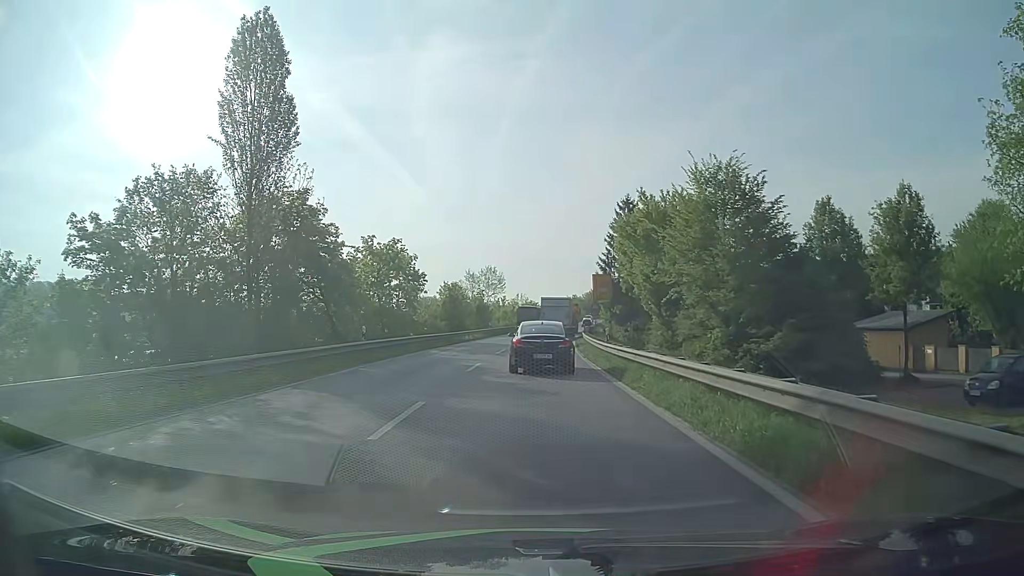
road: primary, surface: asphalt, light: Day
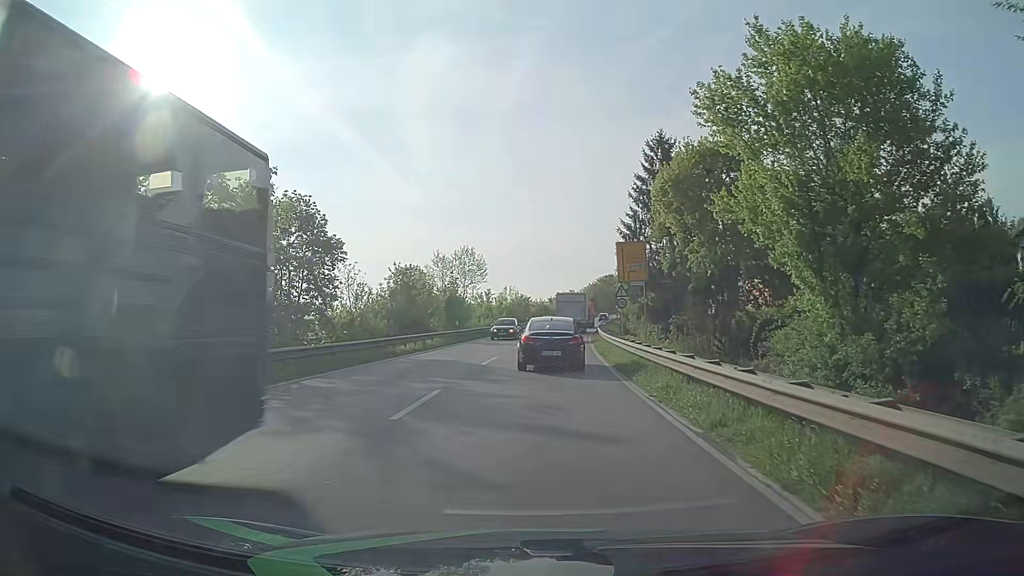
(0.0, +22.7) m; +1°
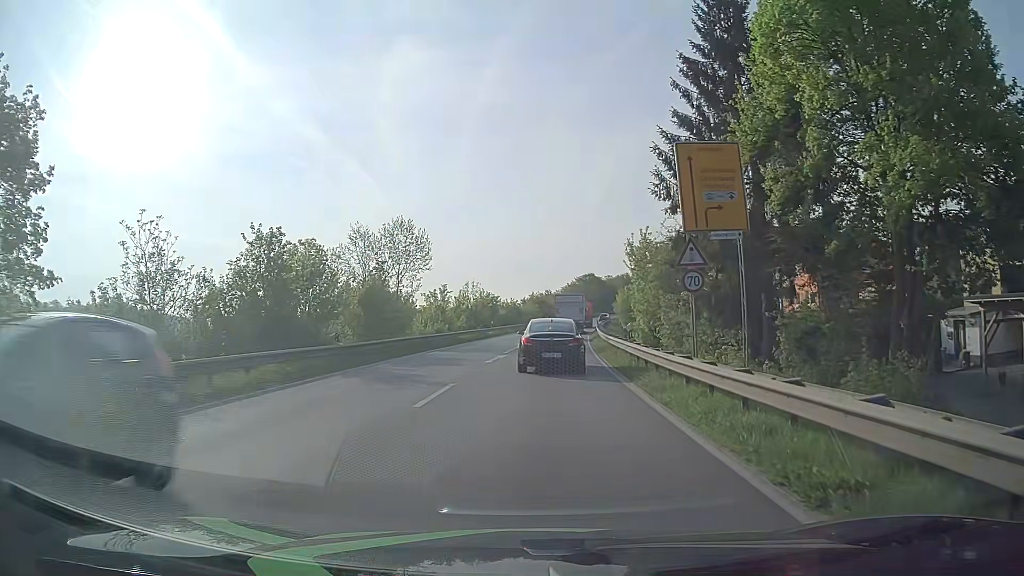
(+0.2, +22.1) m; +2°
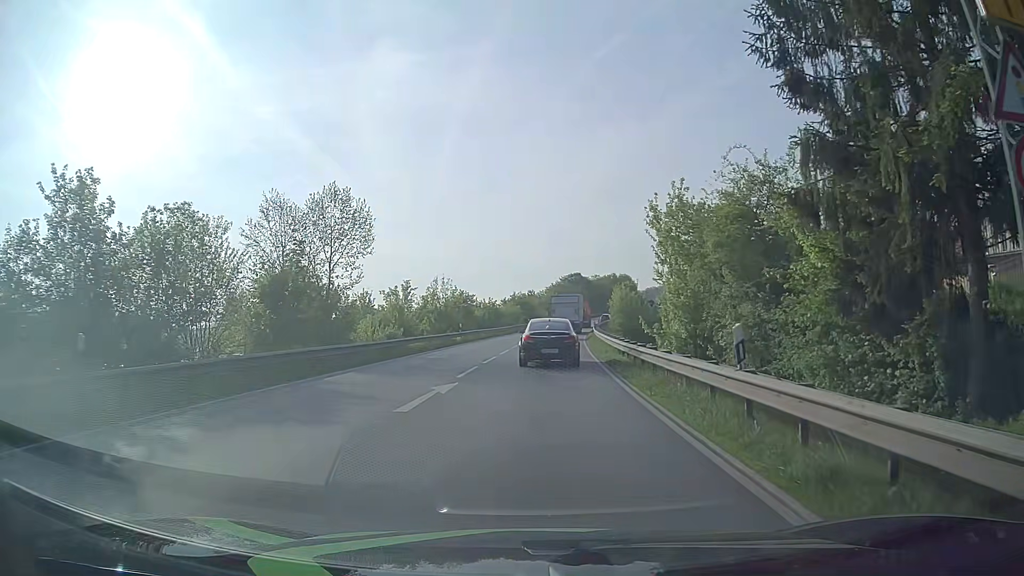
(+0.1, +12.7) m; +2°
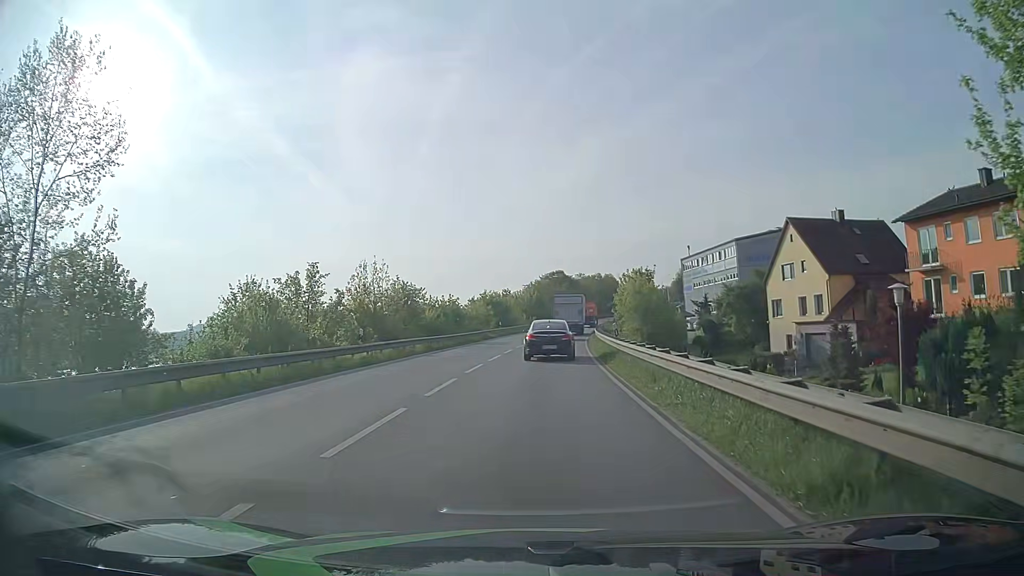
(+0.3, +22.2) m; +1°
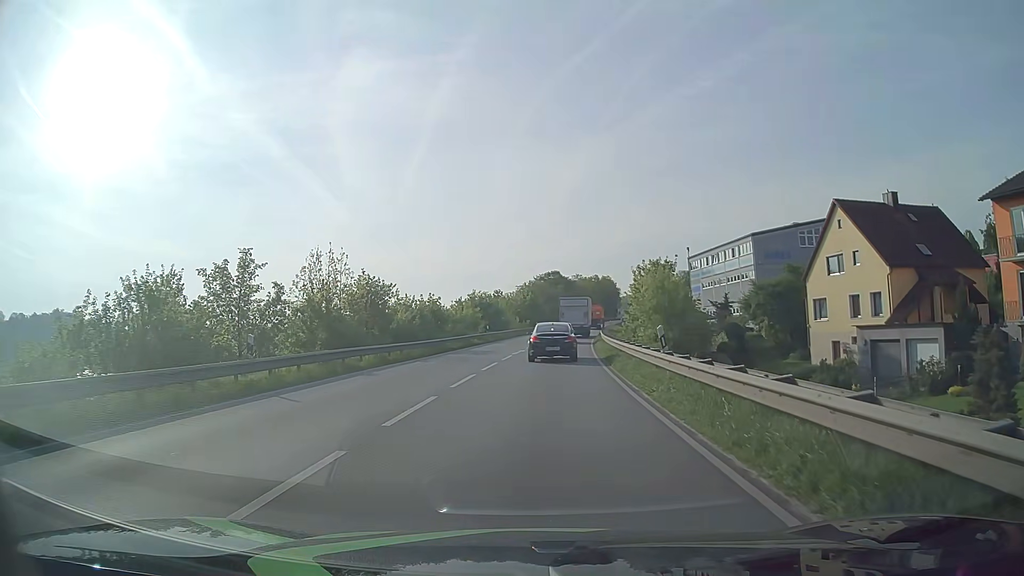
(+0.1, +9.7) m; +1°
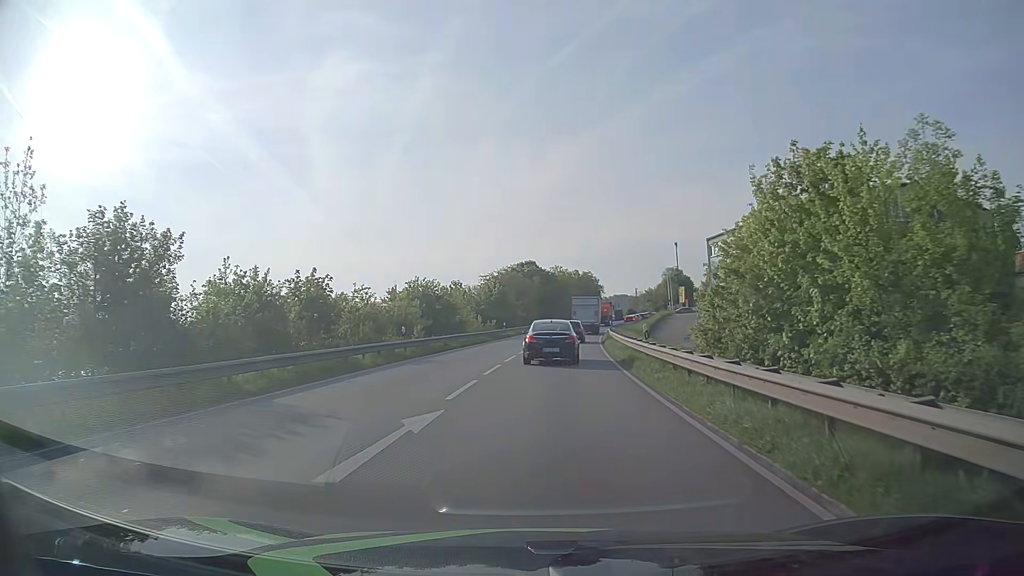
(+0.4, +27.0) m; +2°
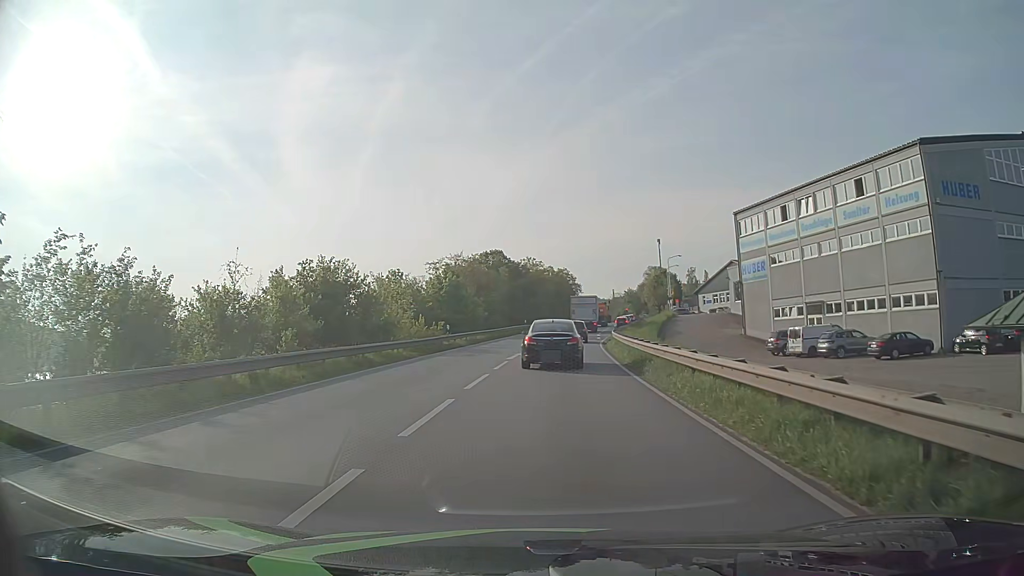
(+0.4, +22.0) m; +2°
(0, +10) (0, +20) (+1, +30) (+2, +40) (+3, +50) (+4, +60) (+5, +70) (+6, +80) (+8, +90) (+9, +99) m
